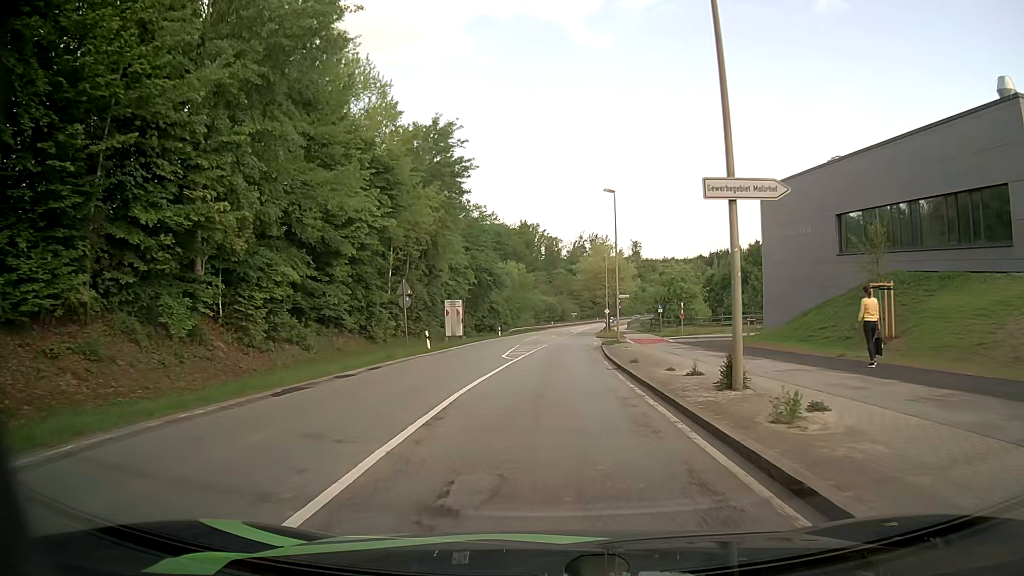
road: secondary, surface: asphalt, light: Day
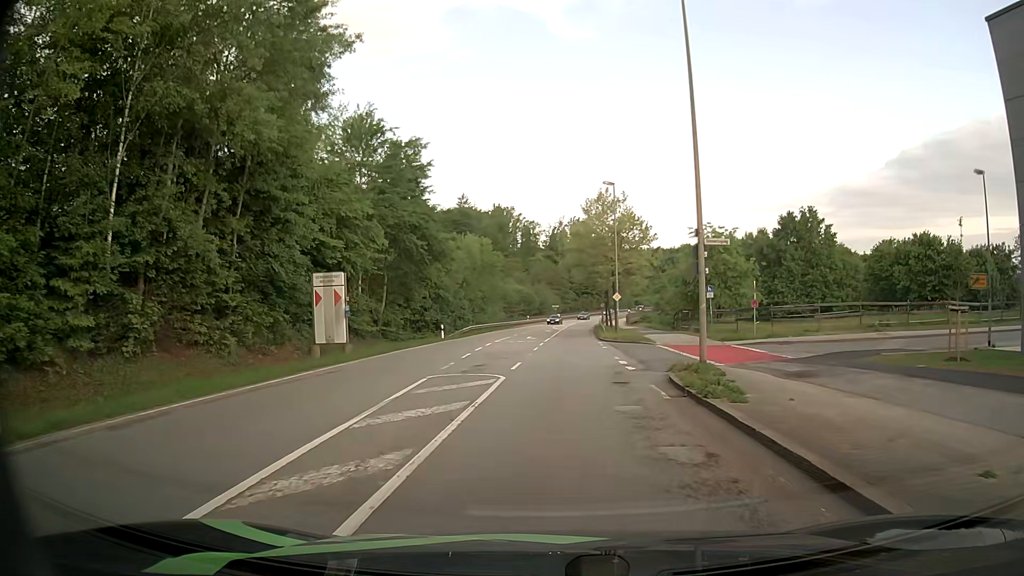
(+0.4, +28.8) m; +2°
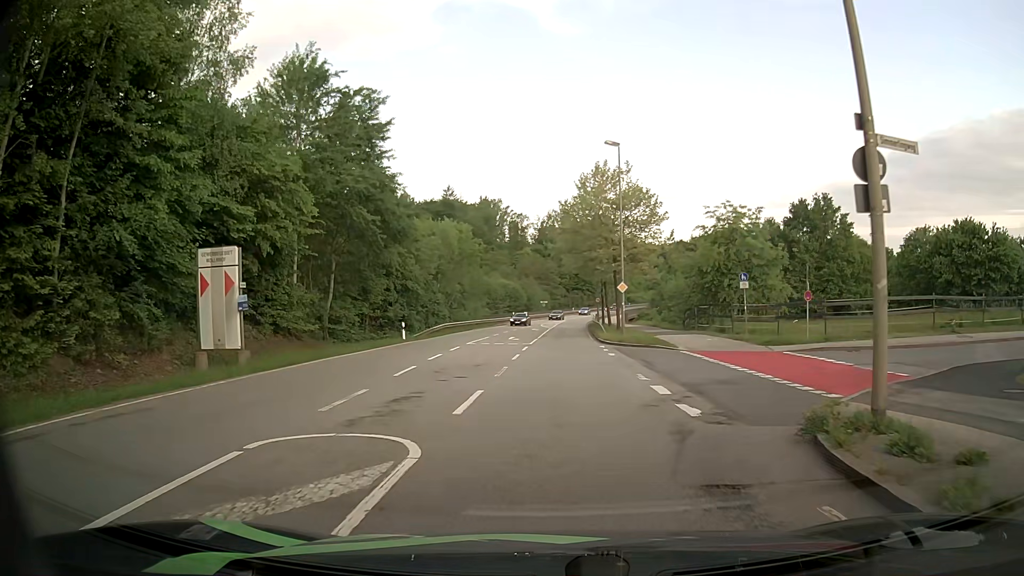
(+0.1, +9.4) m; +1°
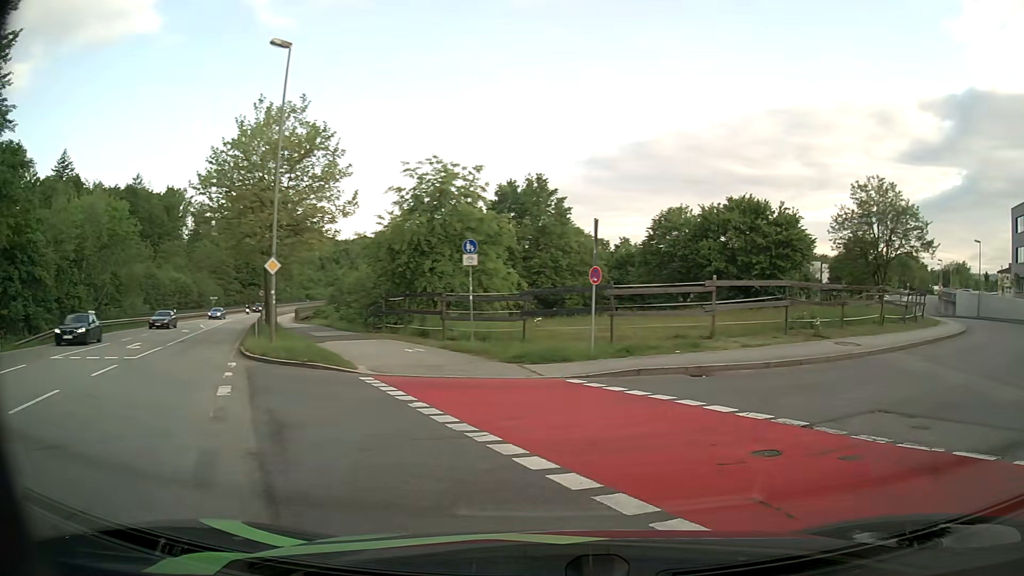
(+1.4, +12.4) m; +26°
